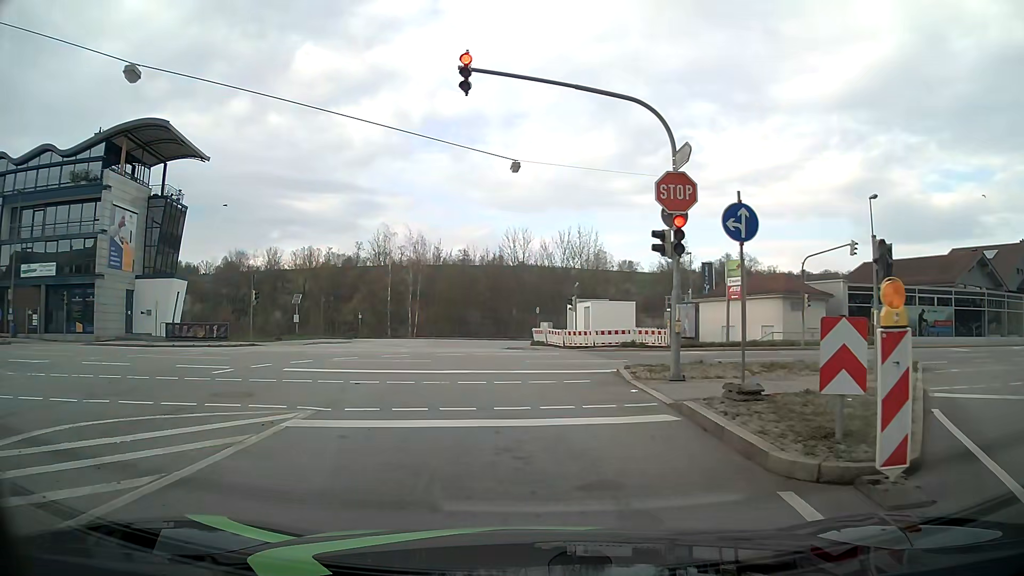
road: tertiary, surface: asphalt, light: Day
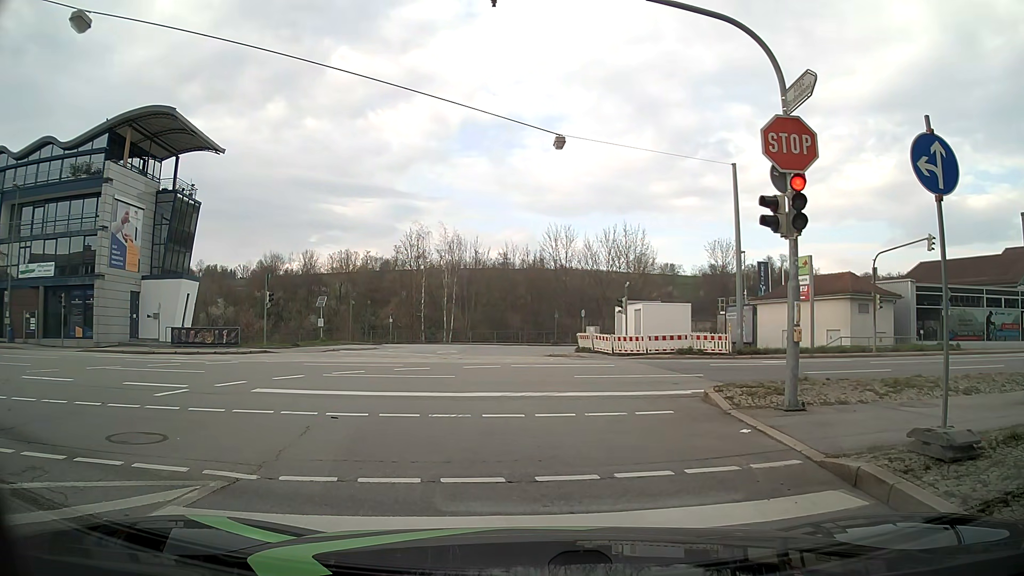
(-0.1, +4.0) m; -4°
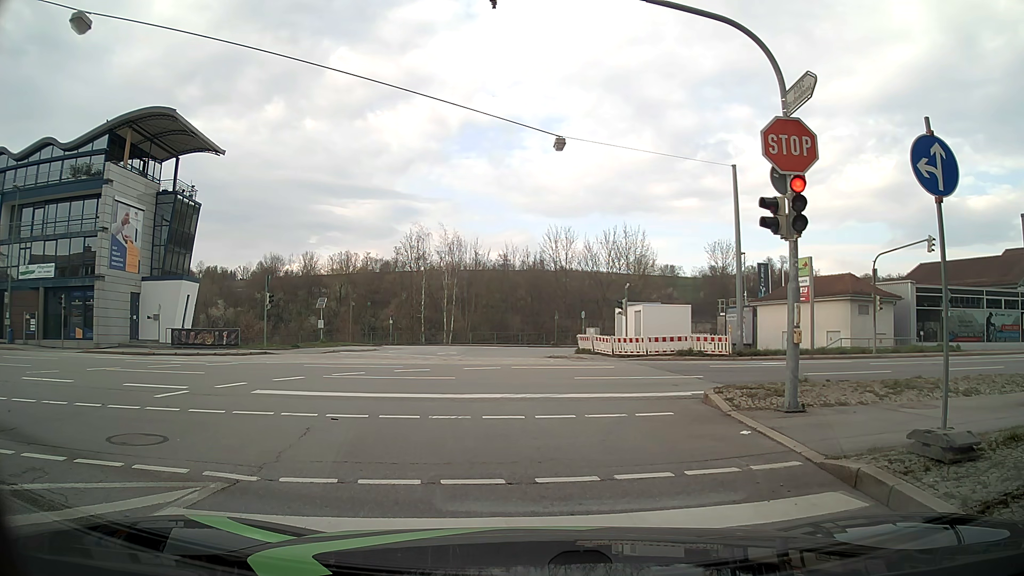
(0.0, +0.1) m; 0°
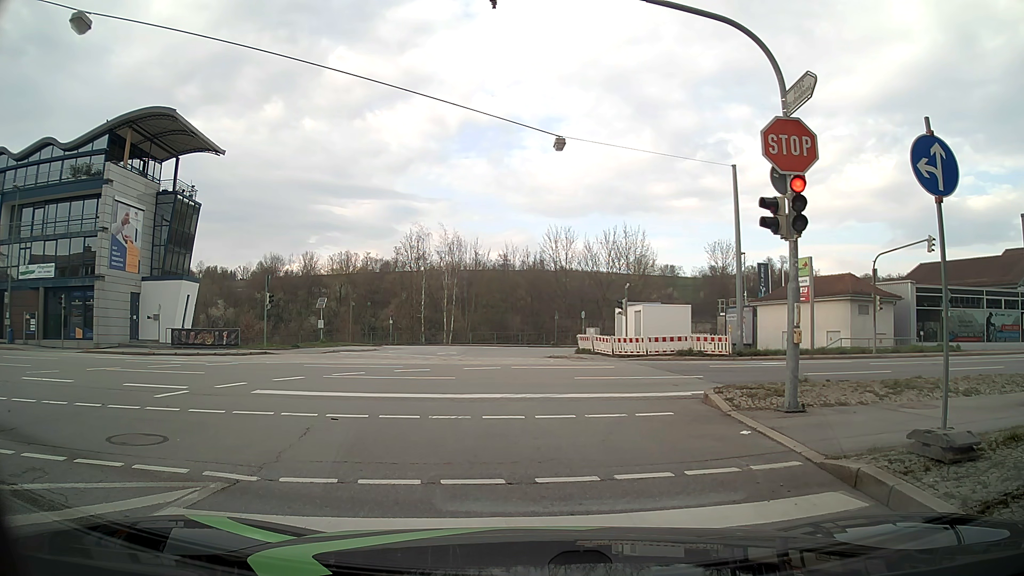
(0.0, 0.0) m; 0°
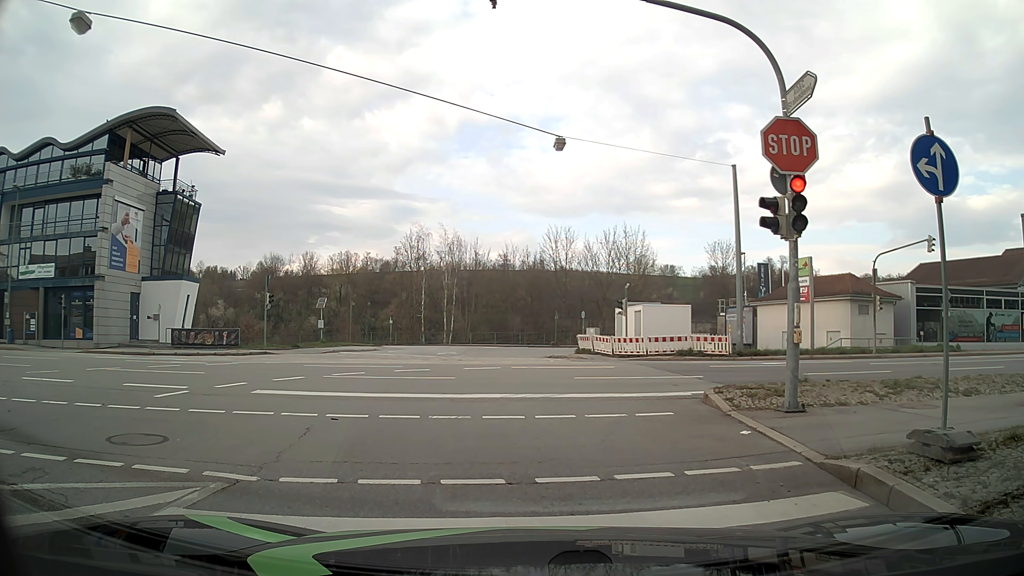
(0.0, 0.0) m; 0°
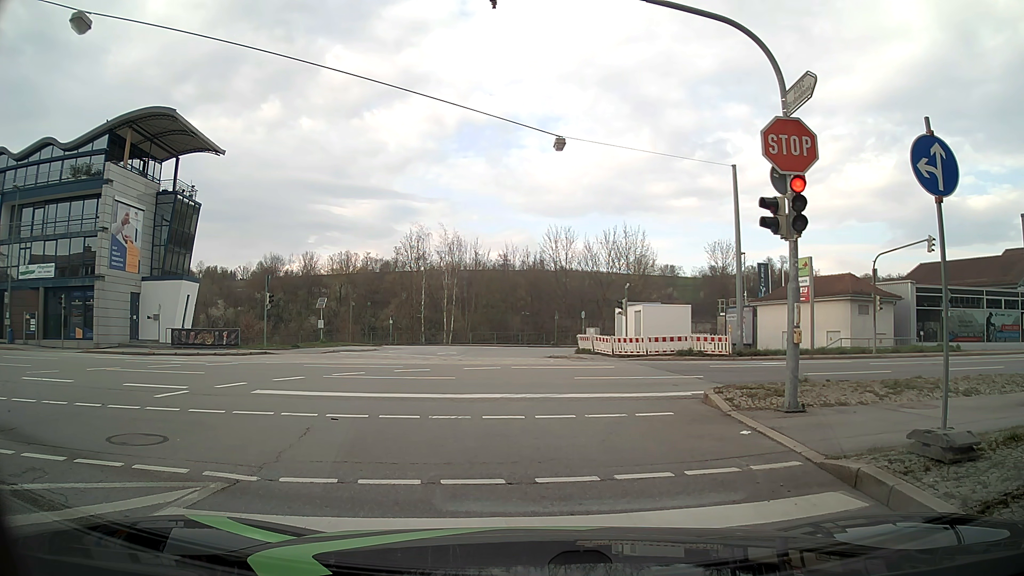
(0.0, 0.0) m; 0°
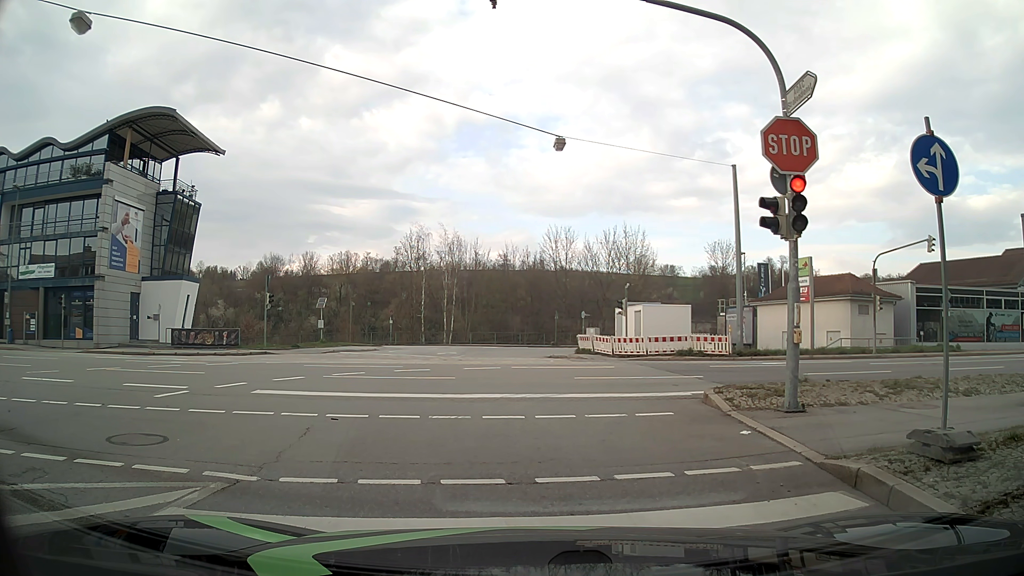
(0.0, 0.0) m; 0°
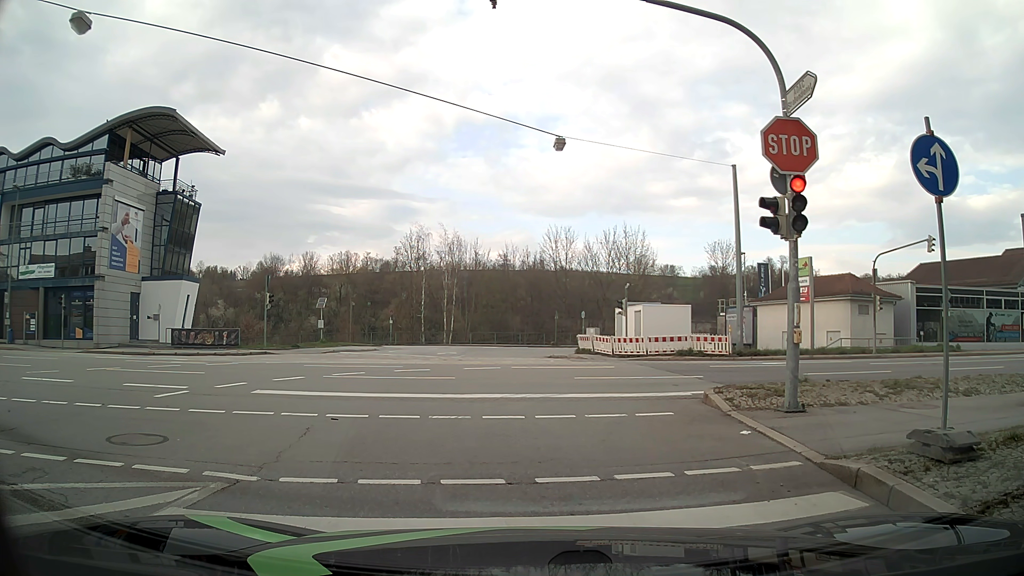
(0.0, 0.0) m; 0°
(-1, +10) (-5, +19) (-13, +25) (-23, +27) (-33, +26) (-43, +26) (-53, +25) (-63, +24) (-72, +23) (-82, +22) m
